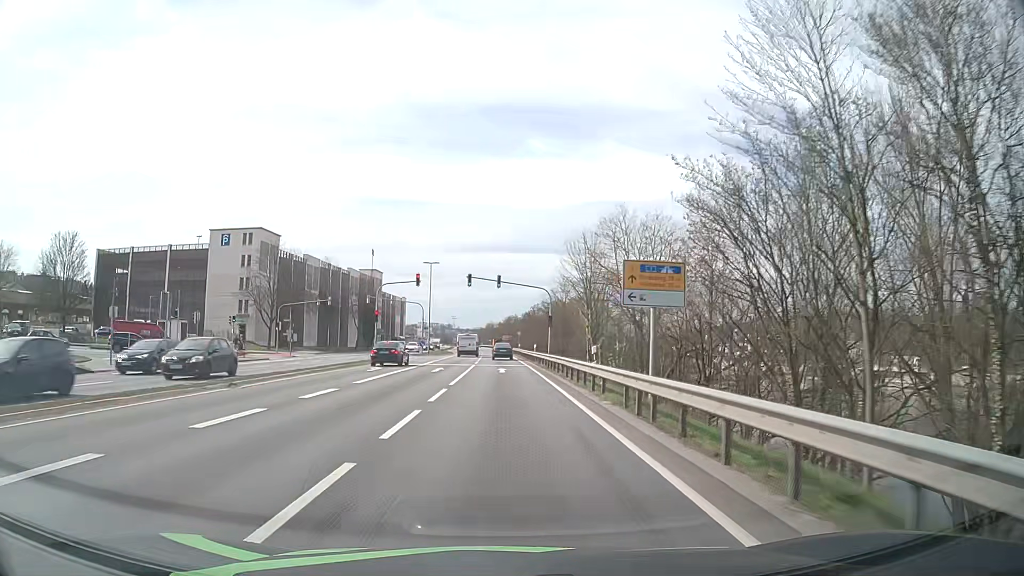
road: primary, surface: asphalt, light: Day
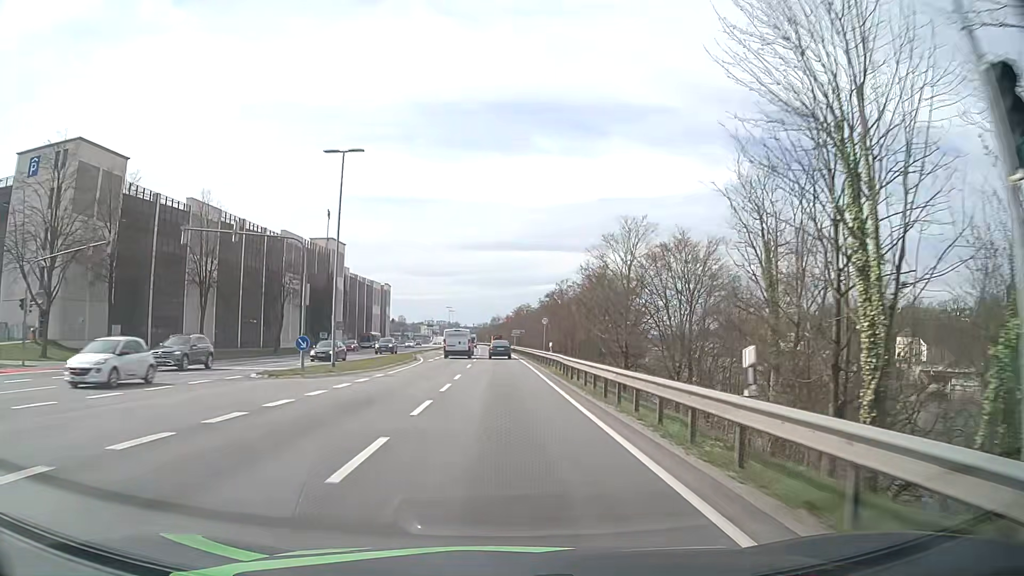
(-0.4, +44.6) m; -1°
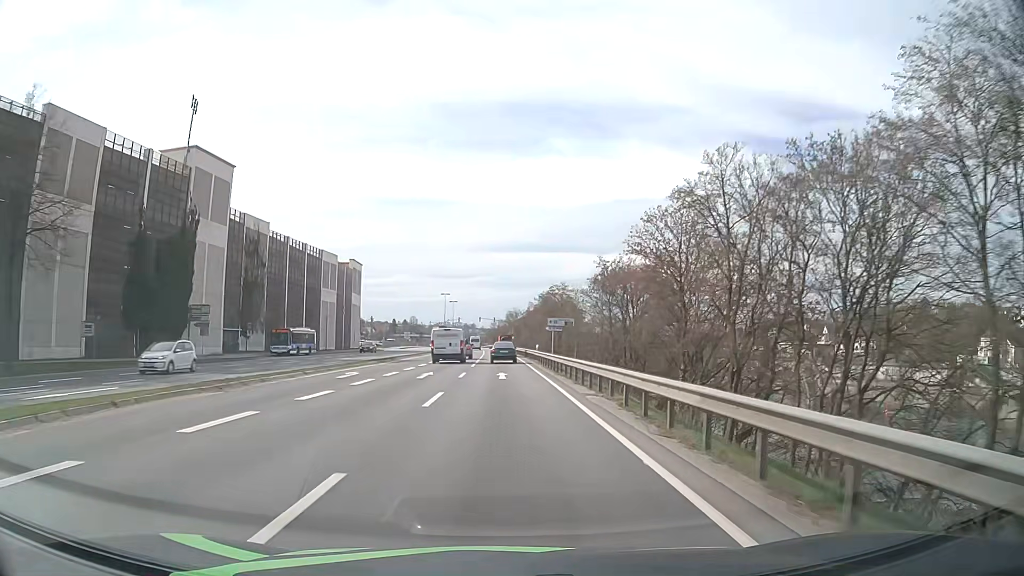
(-0.8, +54.8) m; -2°
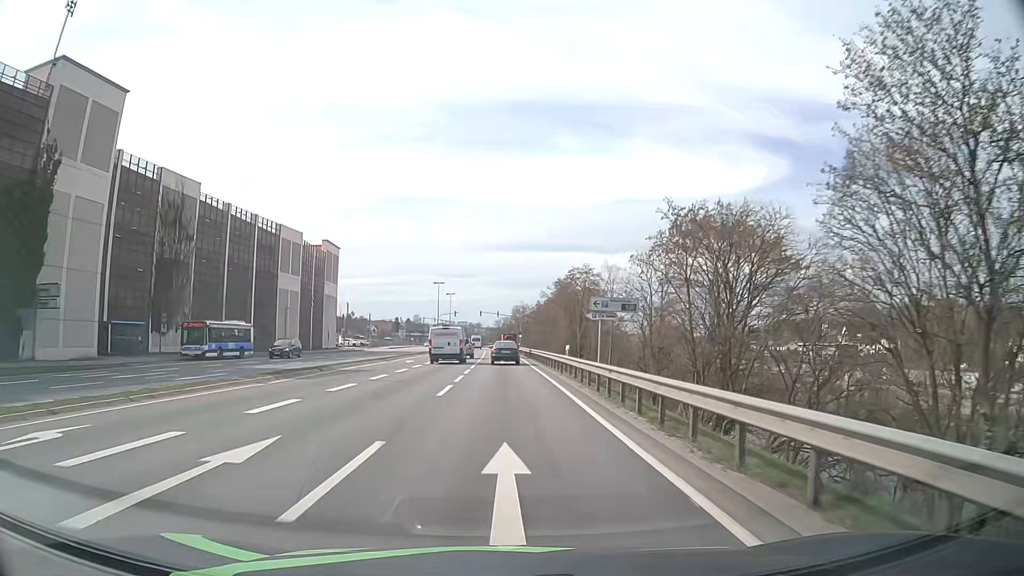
(-0.1, +21.2) m; -1°
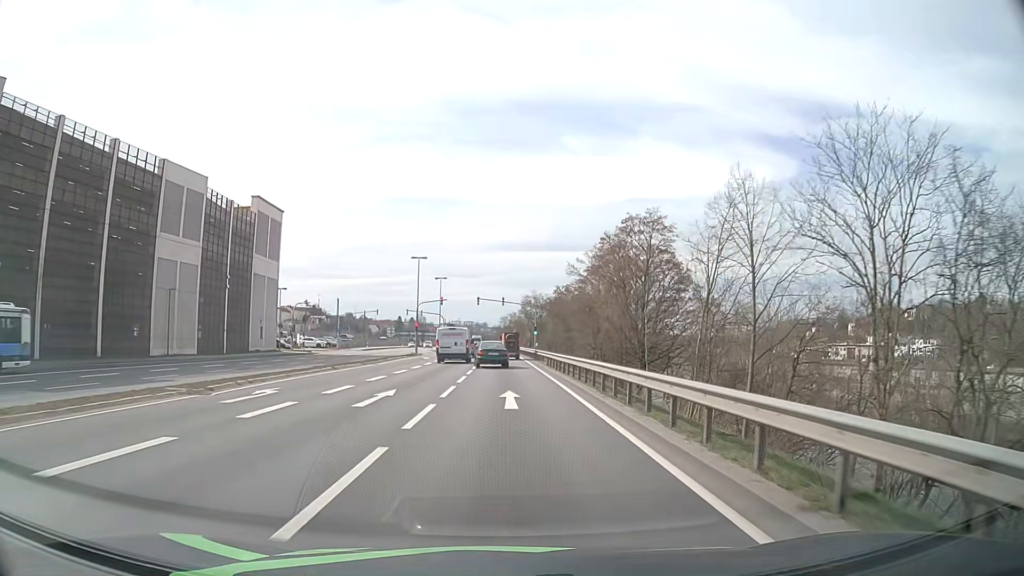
(-0.2, +30.4) m; 0°
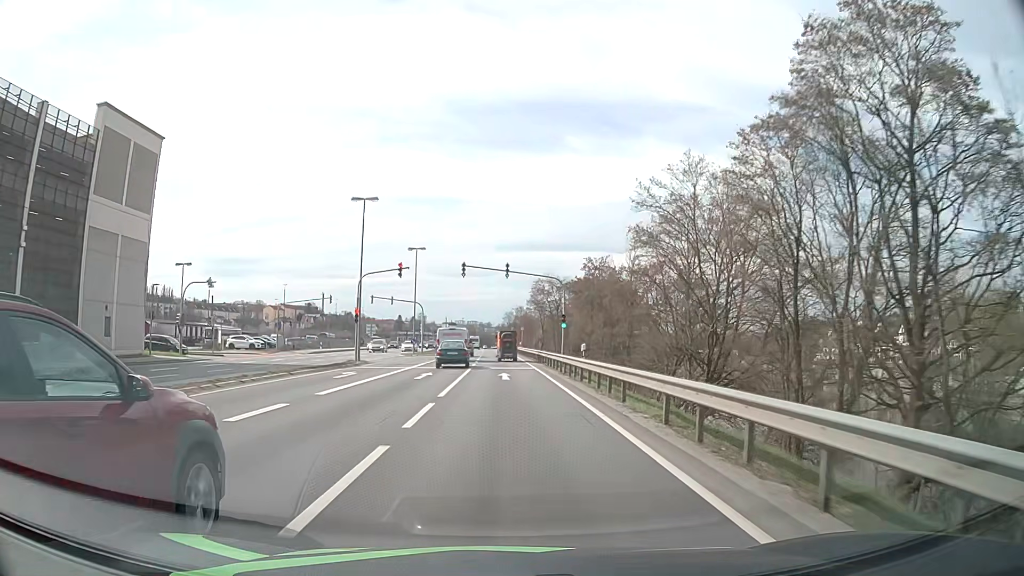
(-0.2, +30.0) m; 0°
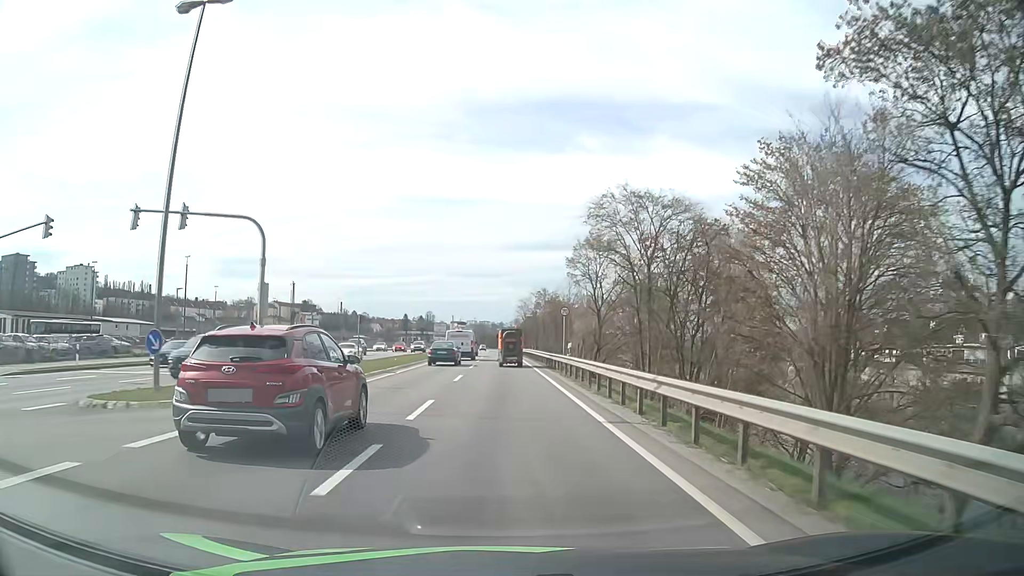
(-0.4, +50.2) m; -1°
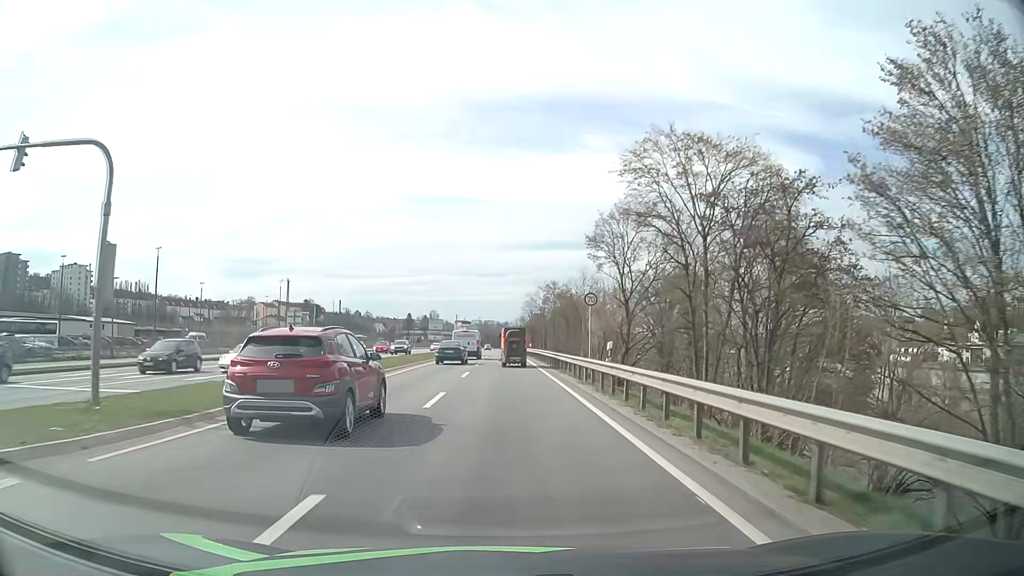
(0.0, +9.9) m; 0°
(0, +10) (0, +20) (-1, +30) (-1, +40) (-2, +50) (-2, +60) (-3, +70) (-3, +80) (-4, +90) (-4, +100) m
